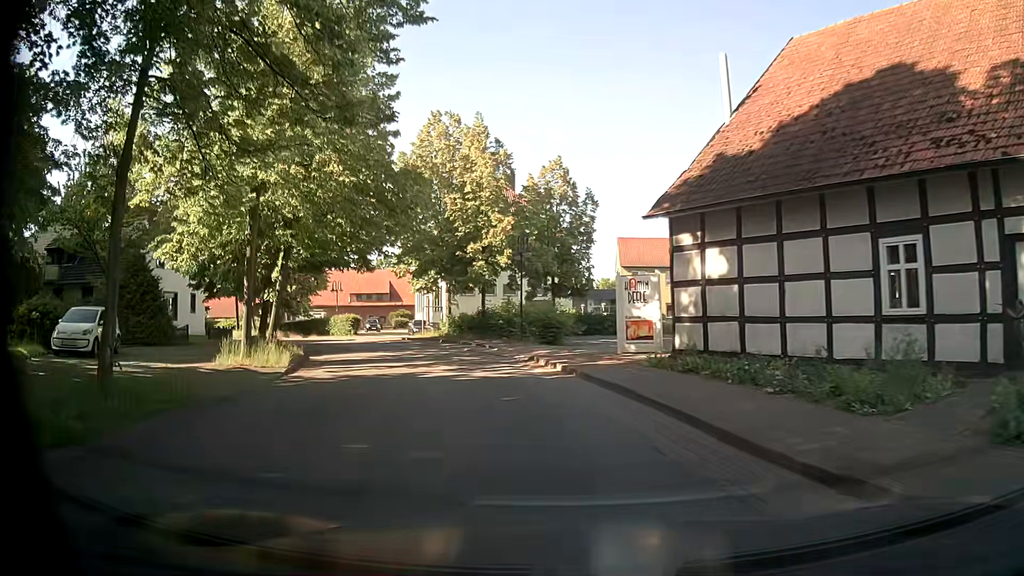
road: secondary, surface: asphalt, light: Day
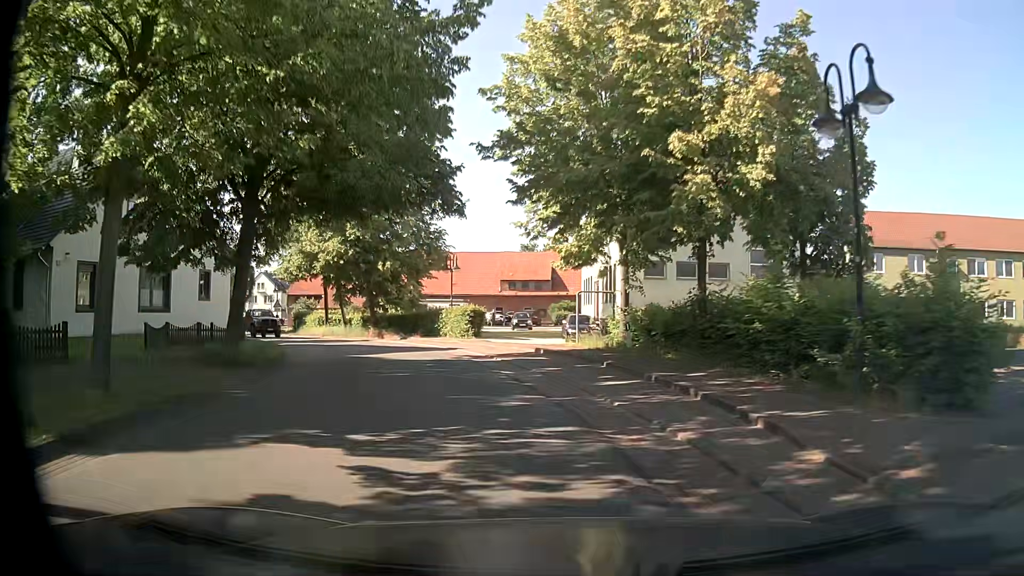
(-2.7, +20.4) m; -15°
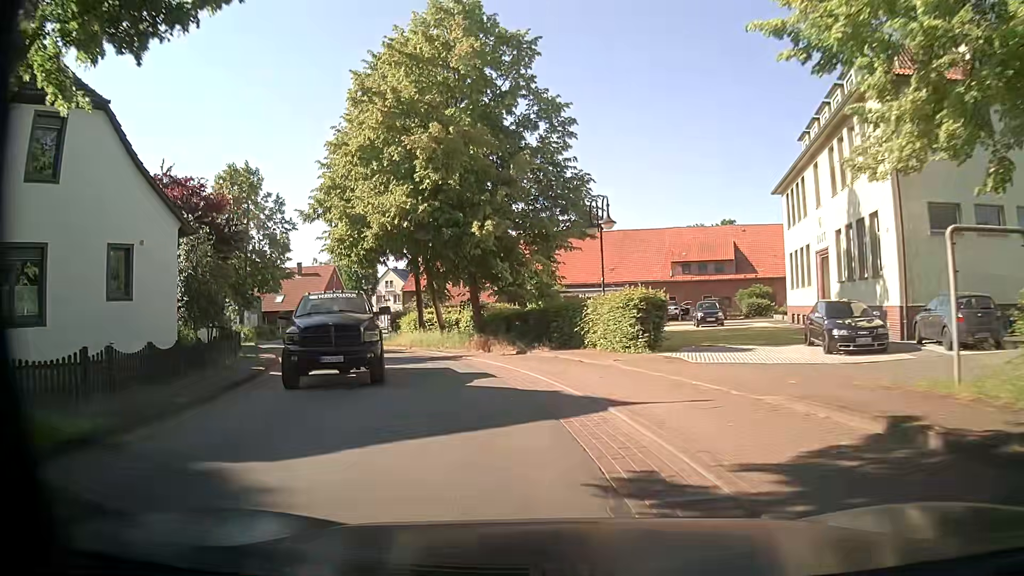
(-2.0, +17.0) m; -14°
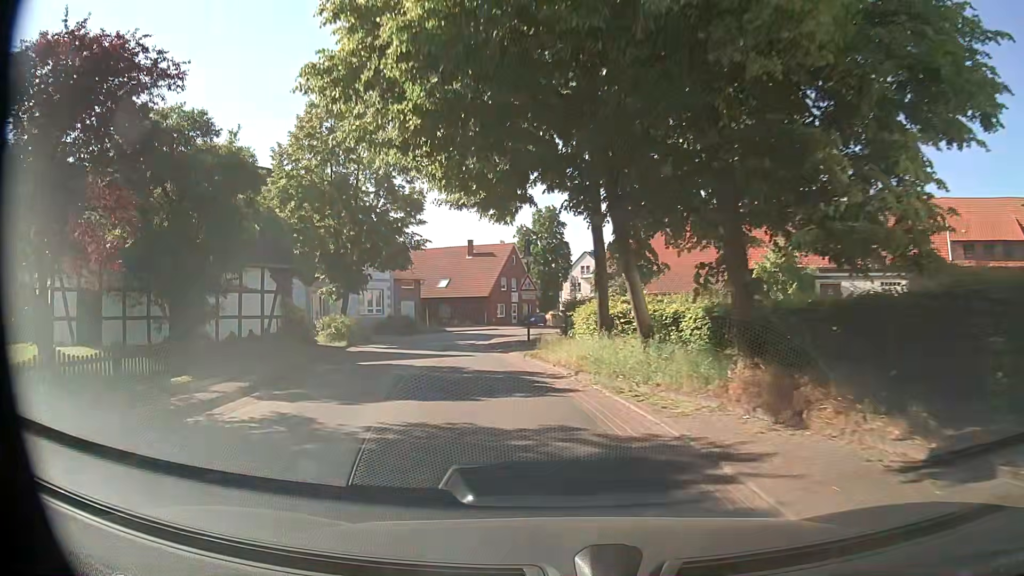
(-2.3, +17.3) m; -17°
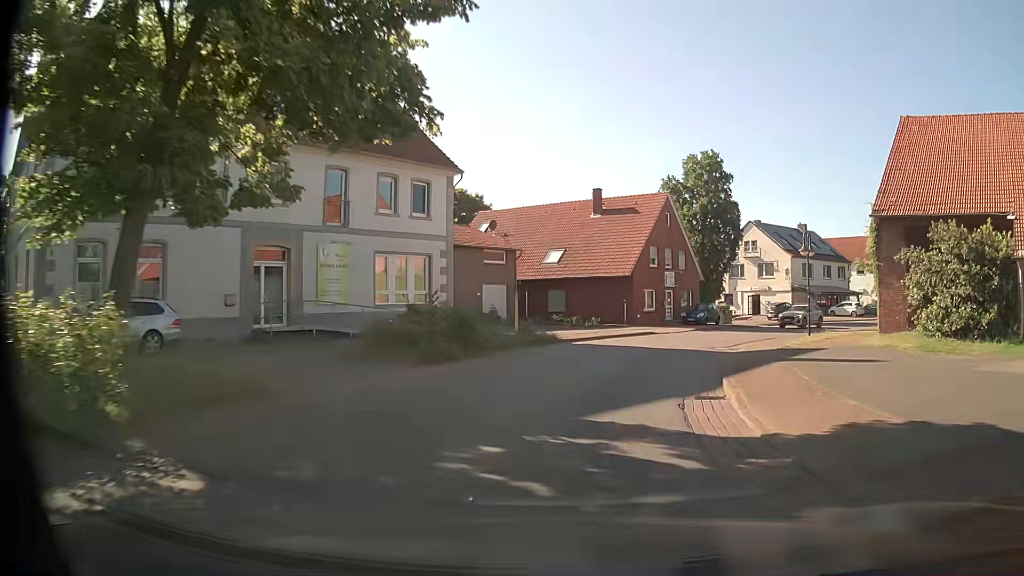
(-4.8, +28.6) m; -11°
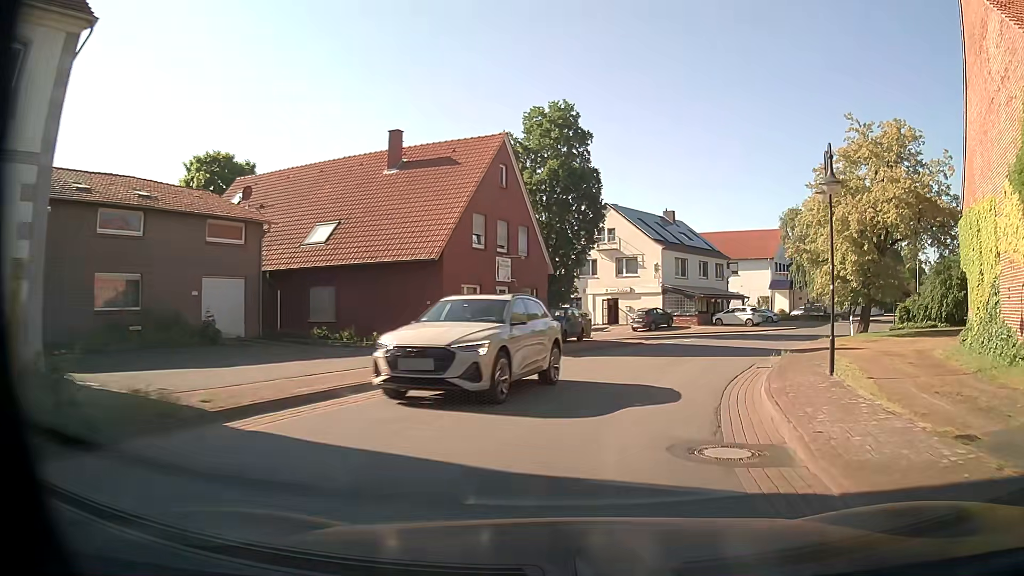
(+2.1, +17.6) m; +15°
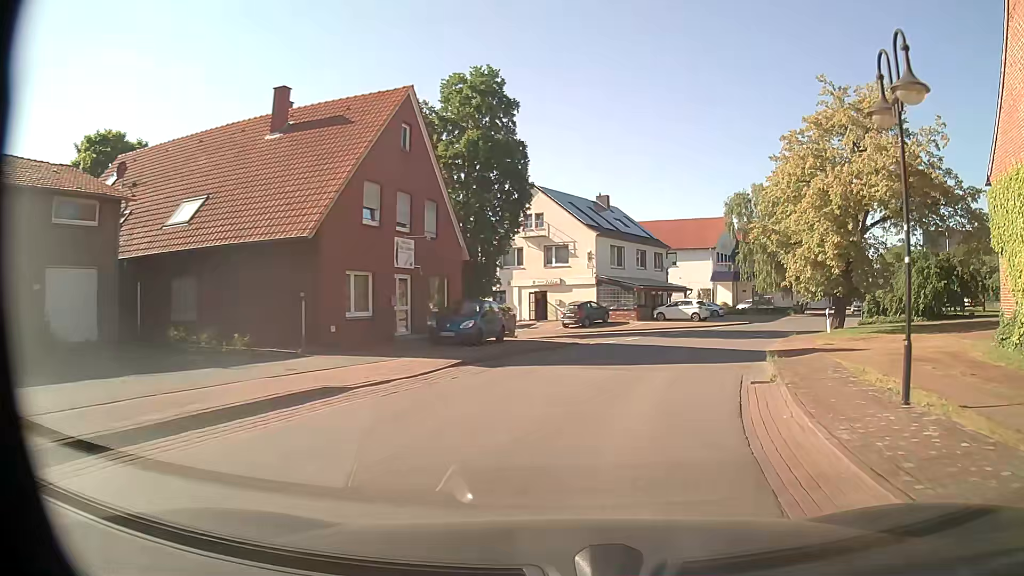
(+0.3, +6.0) m; +6°
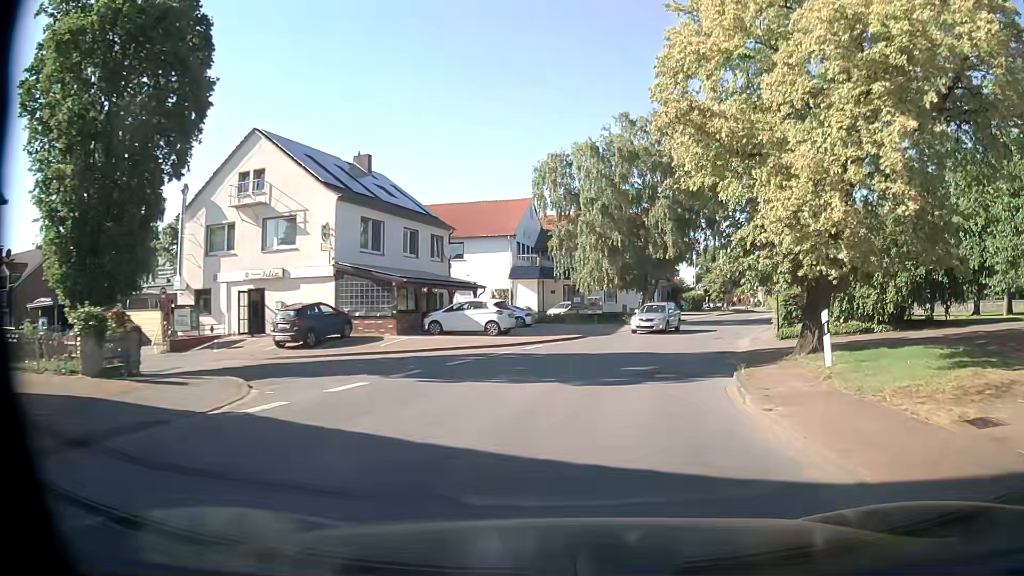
(+2.8, +18.1) m; +18°
